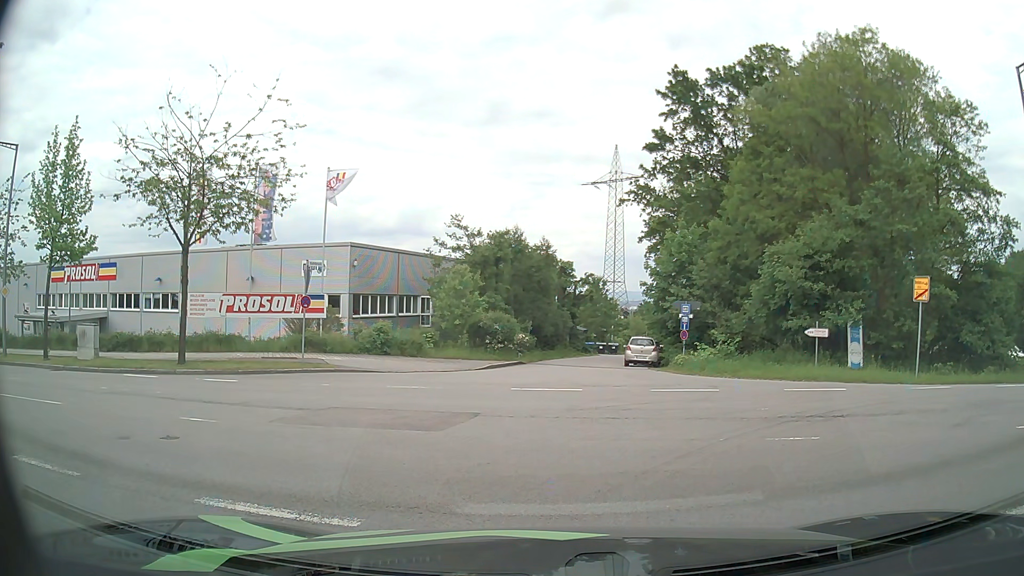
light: Day
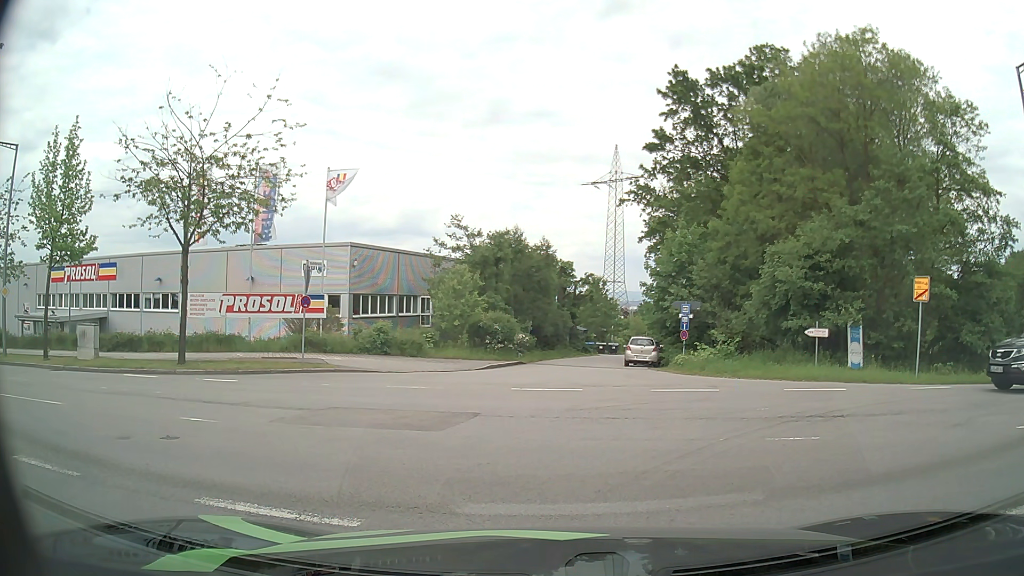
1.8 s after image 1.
(0.0, 0.0) m; 0°
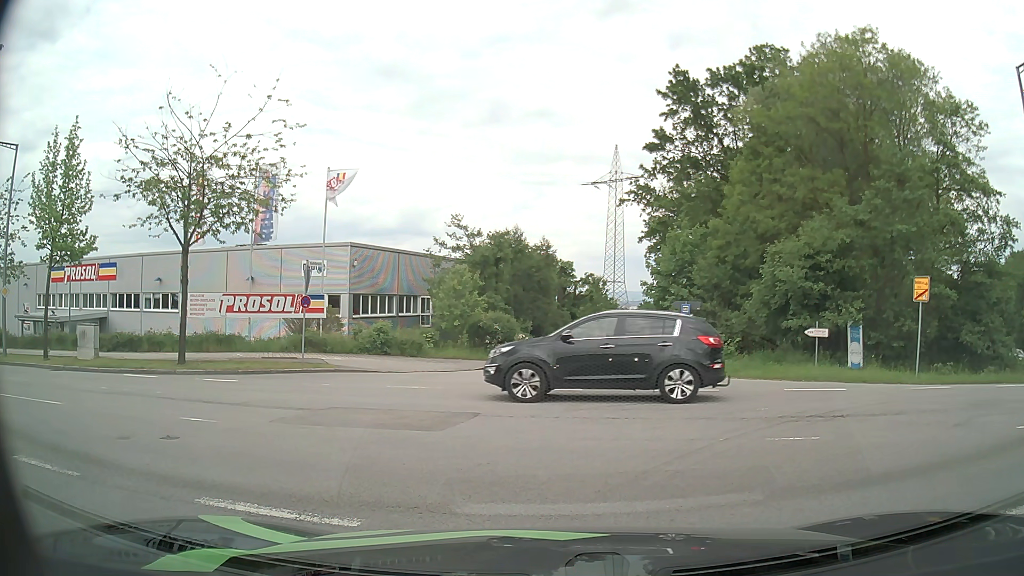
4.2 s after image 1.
(0.0, 0.0) m; 0°
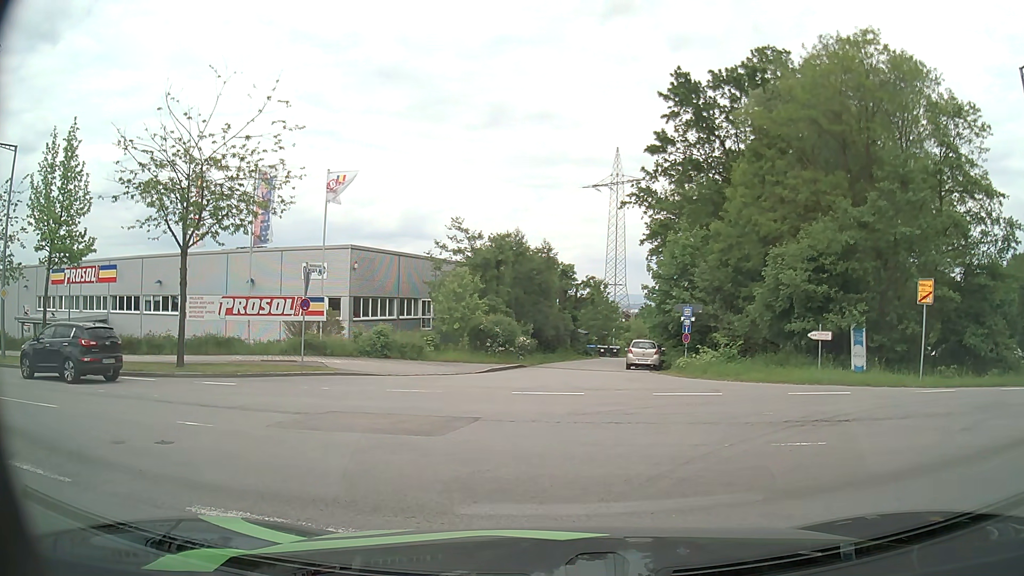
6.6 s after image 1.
(0.0, +0.2) m; 0°
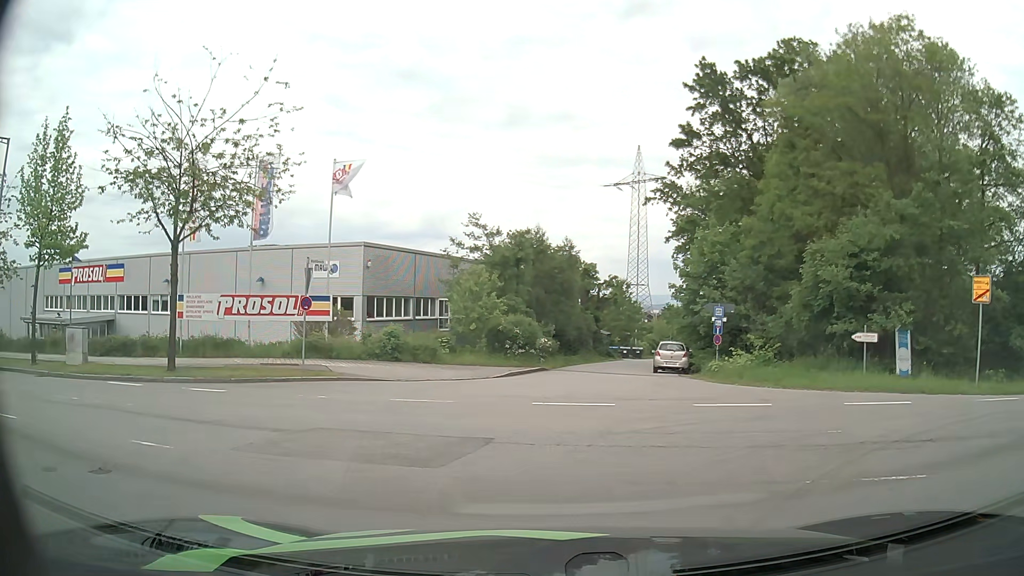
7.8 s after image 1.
(0.0, +2.0) m; -1°
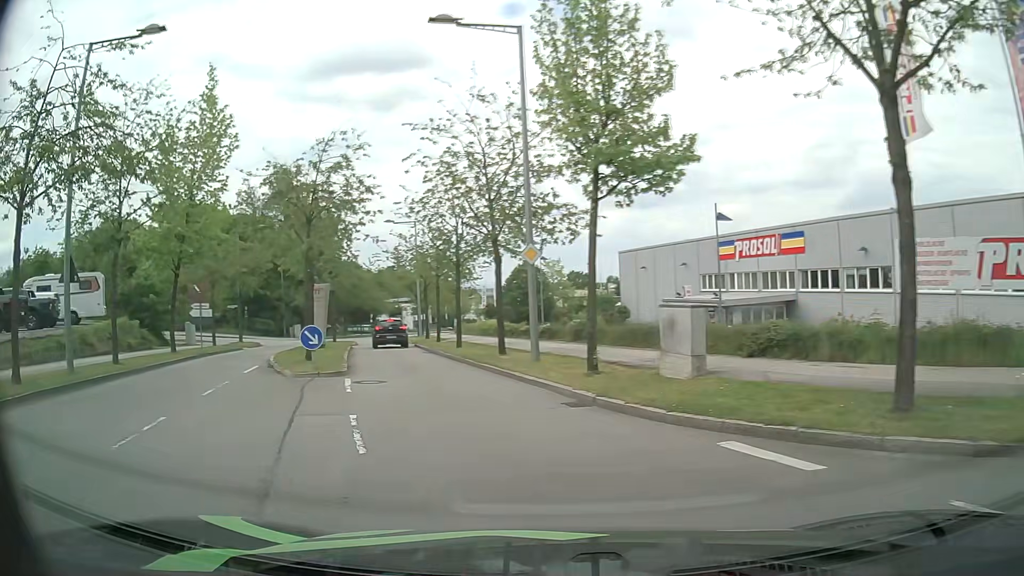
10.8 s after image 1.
(-5.4, +11.2) m; -61°
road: residential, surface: asphalt
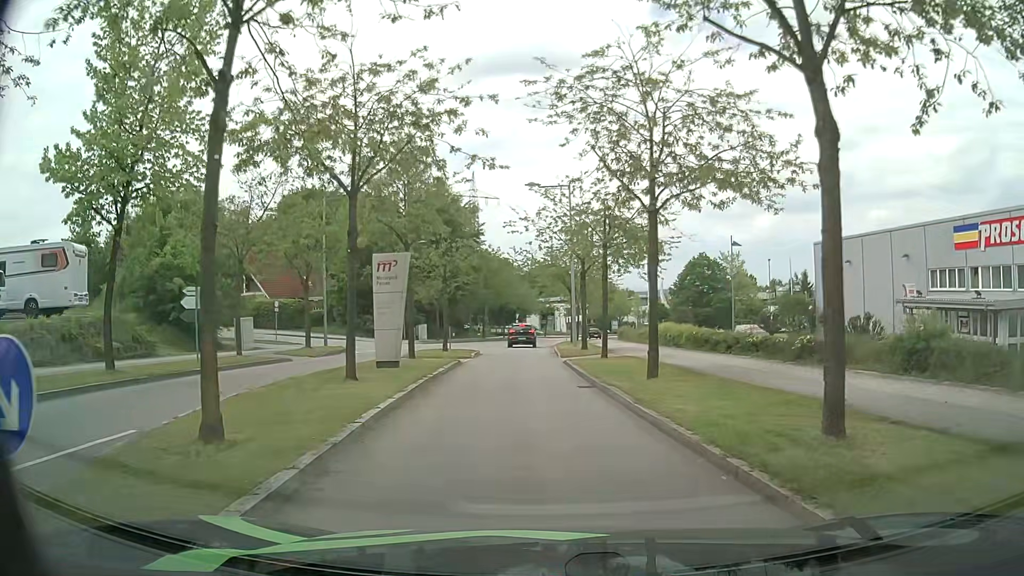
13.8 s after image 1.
(-2.3, +14.3) m; -15°
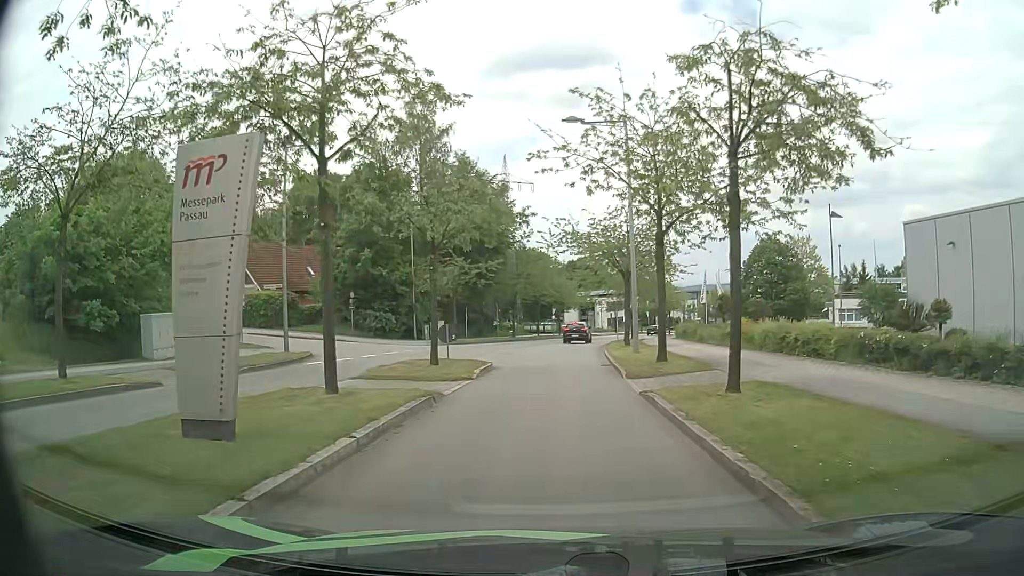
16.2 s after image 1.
(0.0, +11.7) m; -1°
(0, +10) (0, +20) (0, +30) (+1, +40) (+2, +50) (+4, +60) (+6, +70) (+8, +79) (+11, +89) (+14, +98) m
